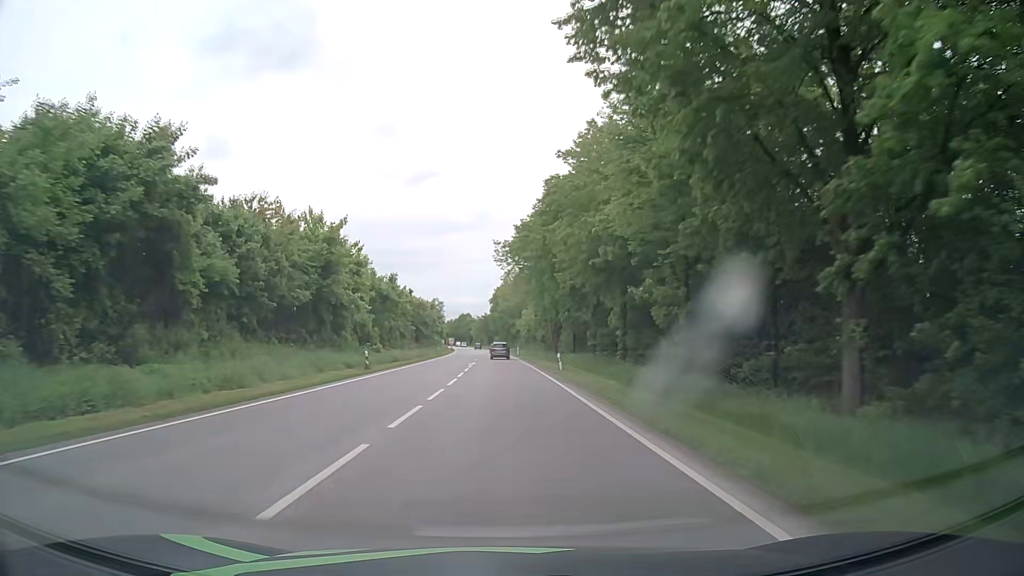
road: primary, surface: asphalt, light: Day
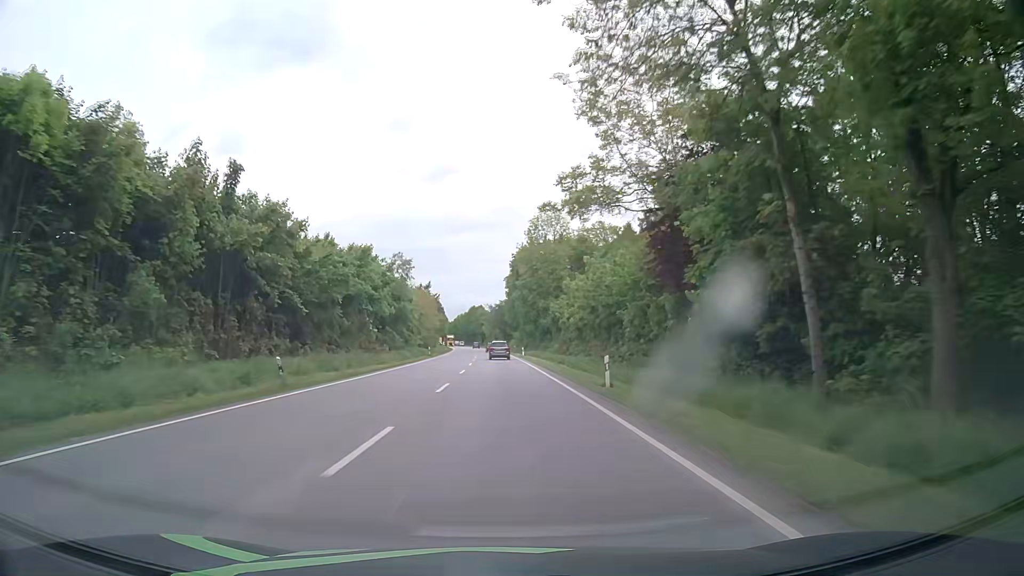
(-1.1, +63.9) m; -2°
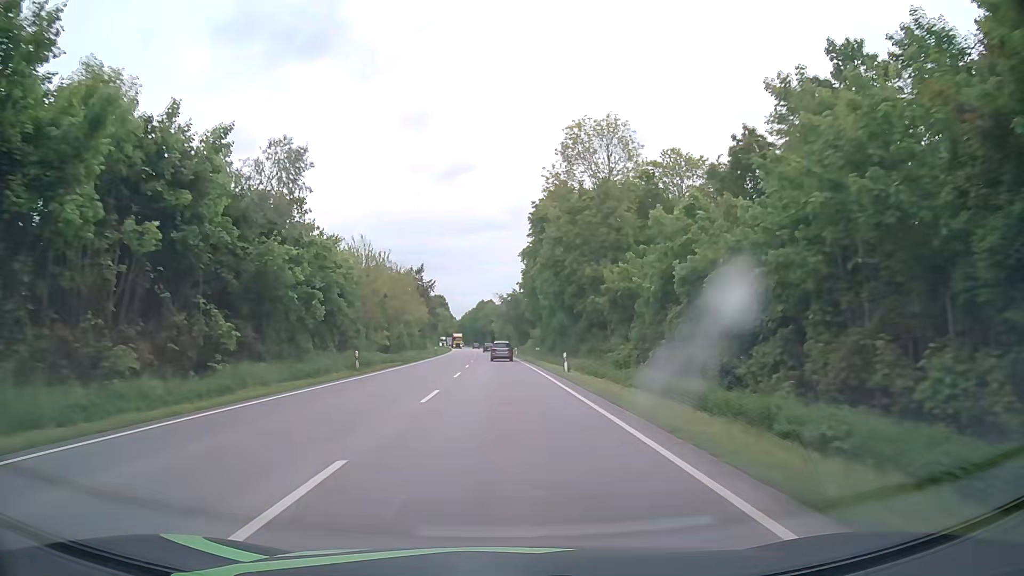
(-0.1, +38.6) m; -1°
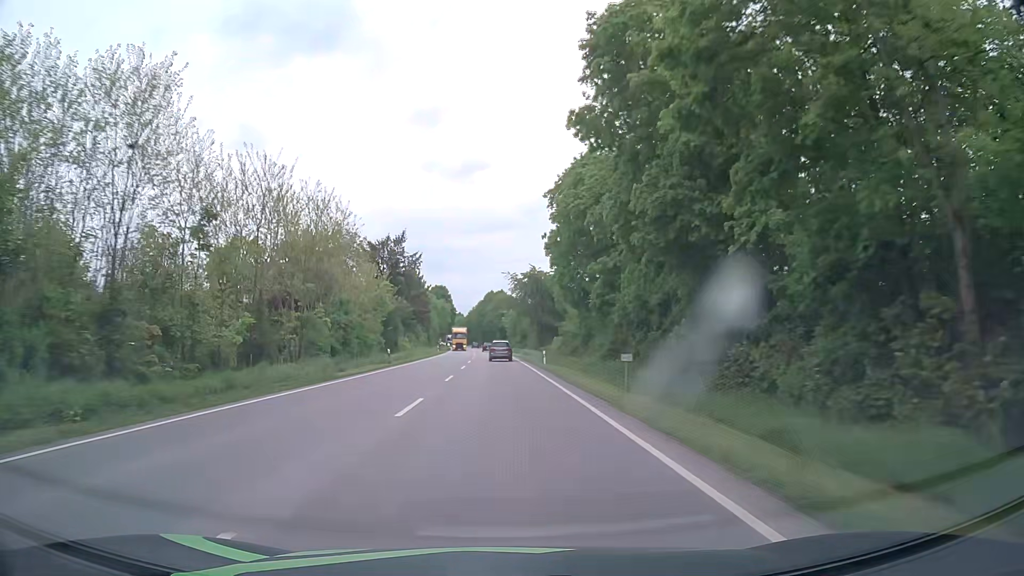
(-0.4, +38.8) m; -1°
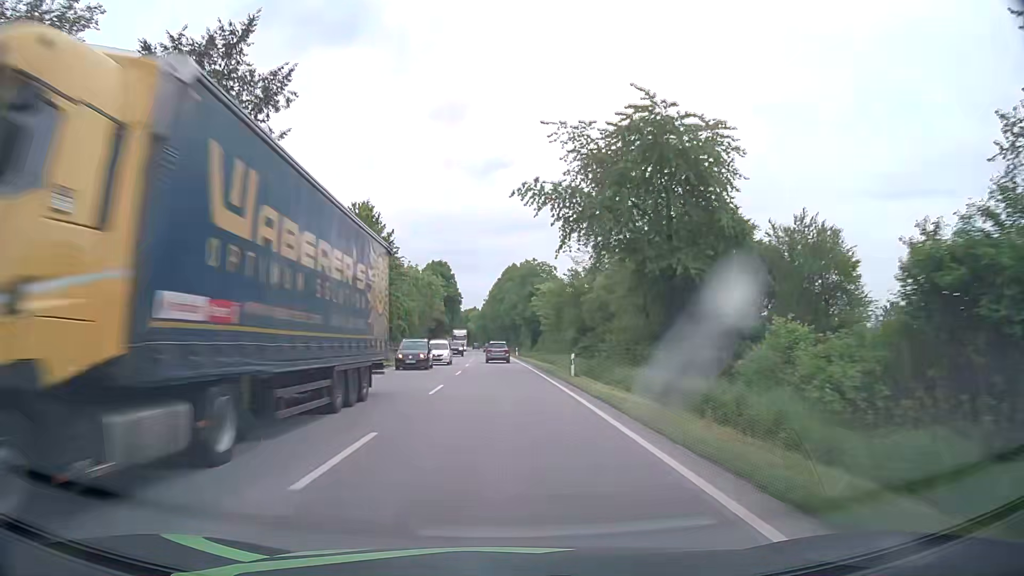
(-1.3, +66.0) m; -2°
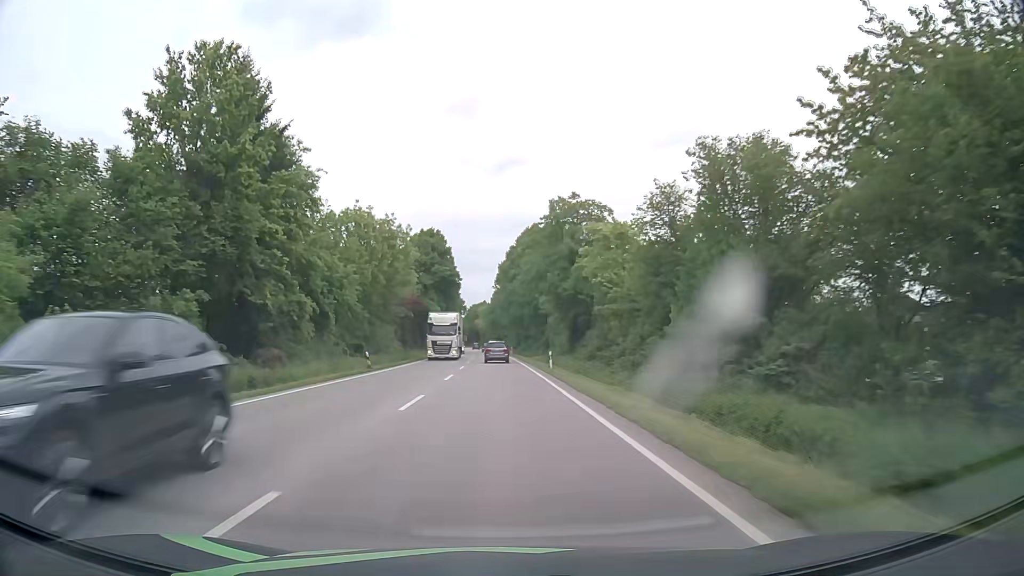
(-0.4, +40.4) m; -1°
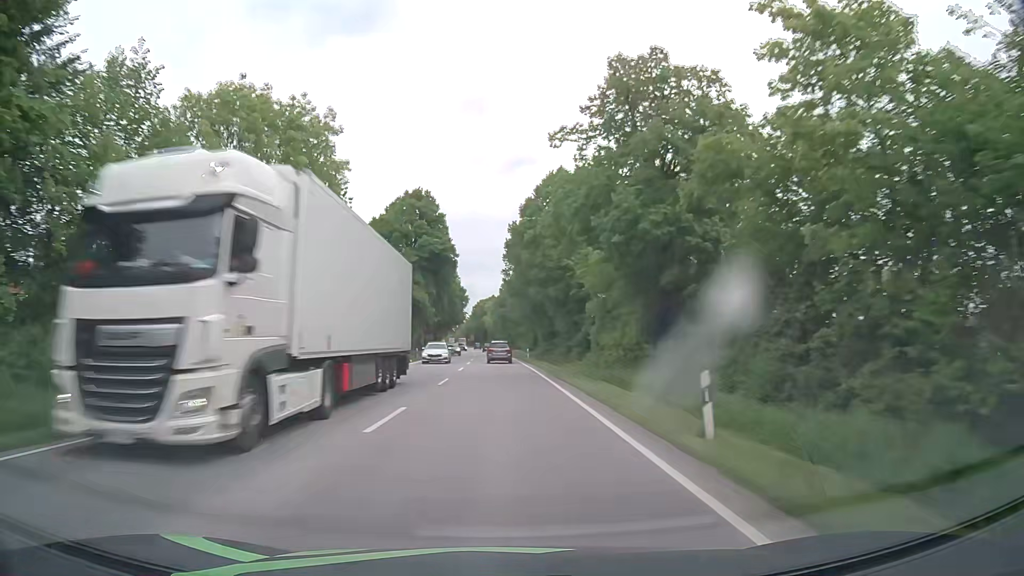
(-0.2, +27.2) m; -1°
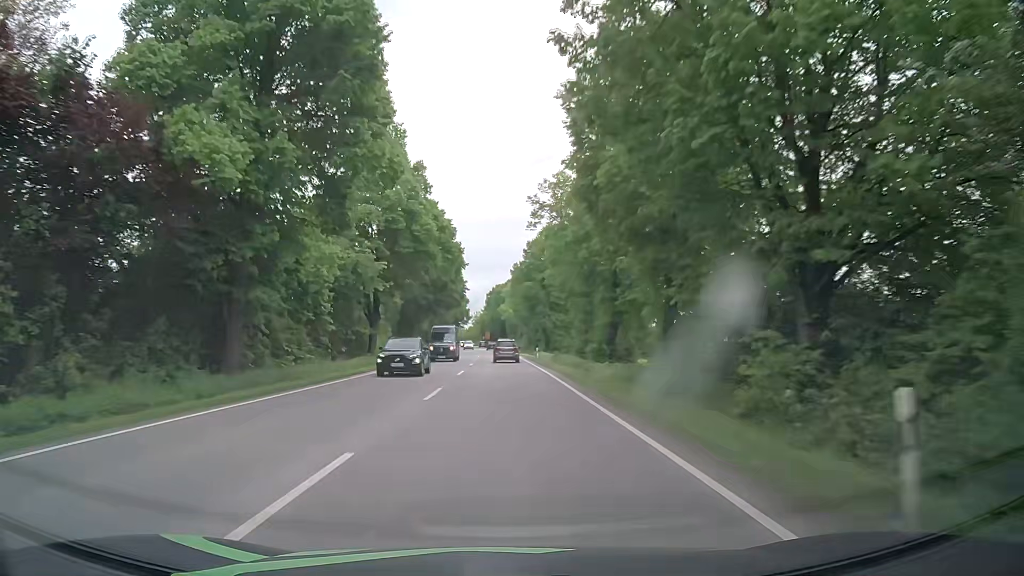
(-0.8, +54.2) m; -2°
(0, +10) (0, +20) (0, +30) (0, +40) (0, +50) (-1, +60) (-1, +70) (-1, +80) (-1, +90) (-2, +100) m
